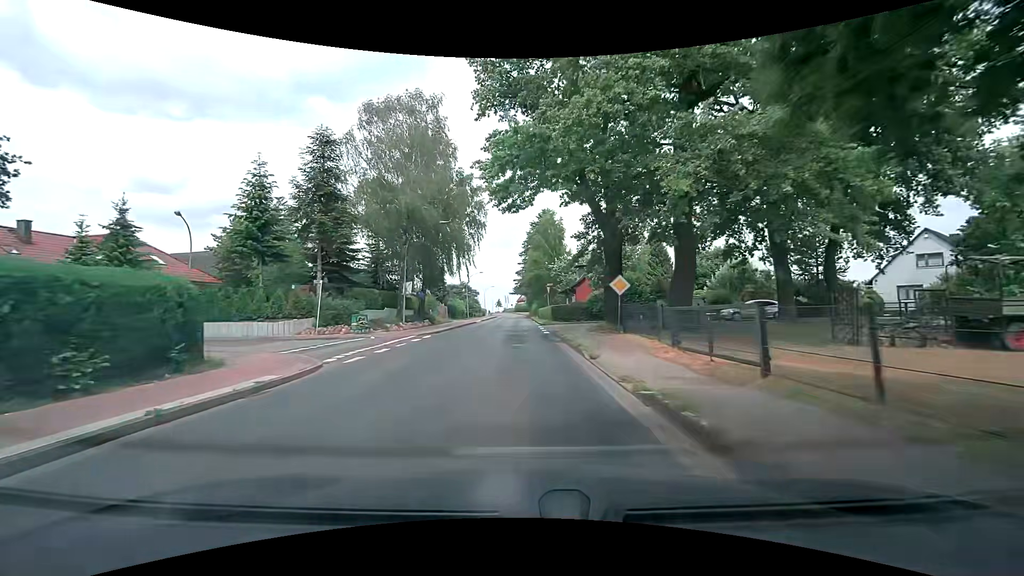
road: tertiary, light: Day
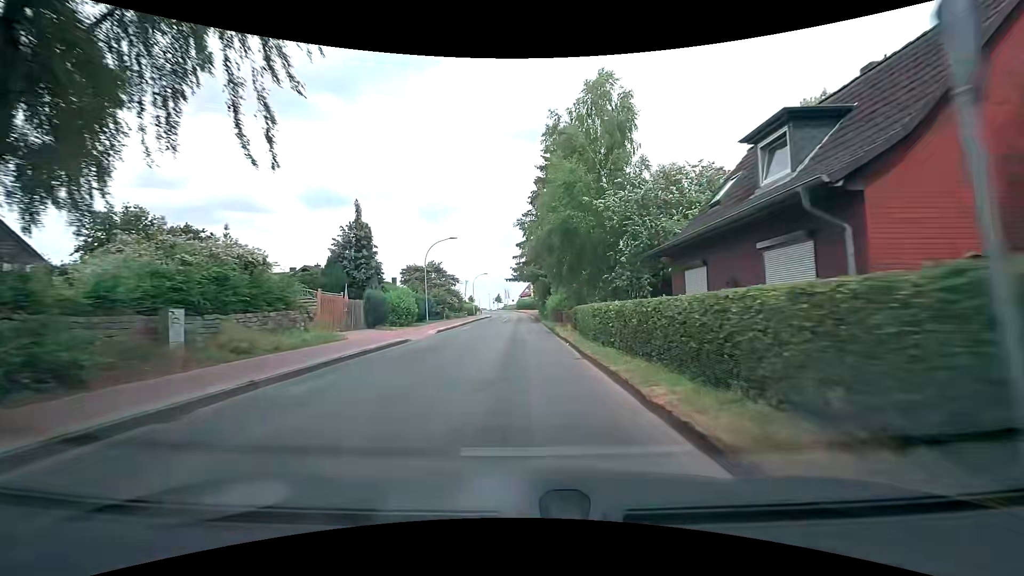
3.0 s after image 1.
(-0.5, +37.4) m; -1°
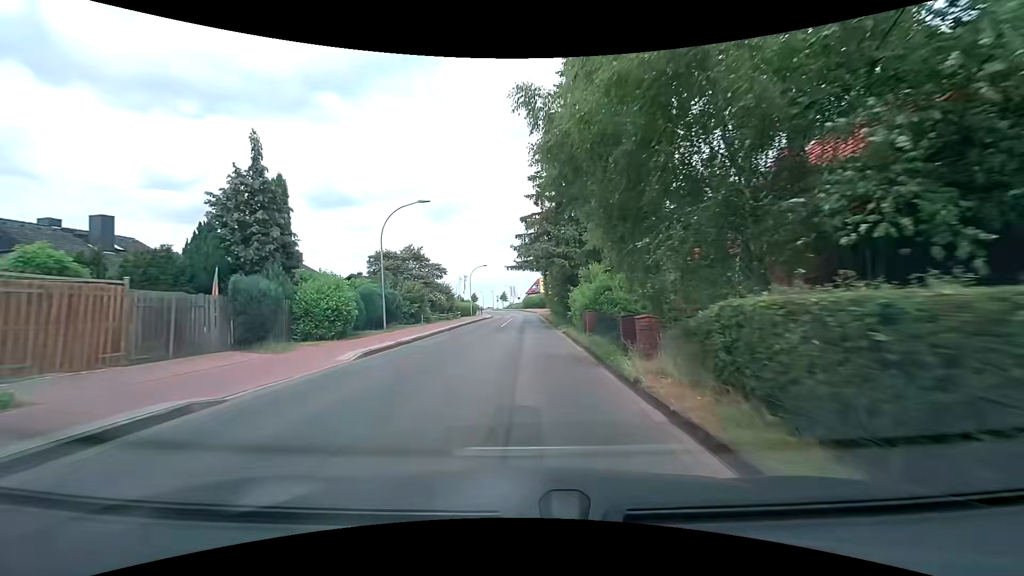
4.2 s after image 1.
(+0.1, +15.2) m; 0°
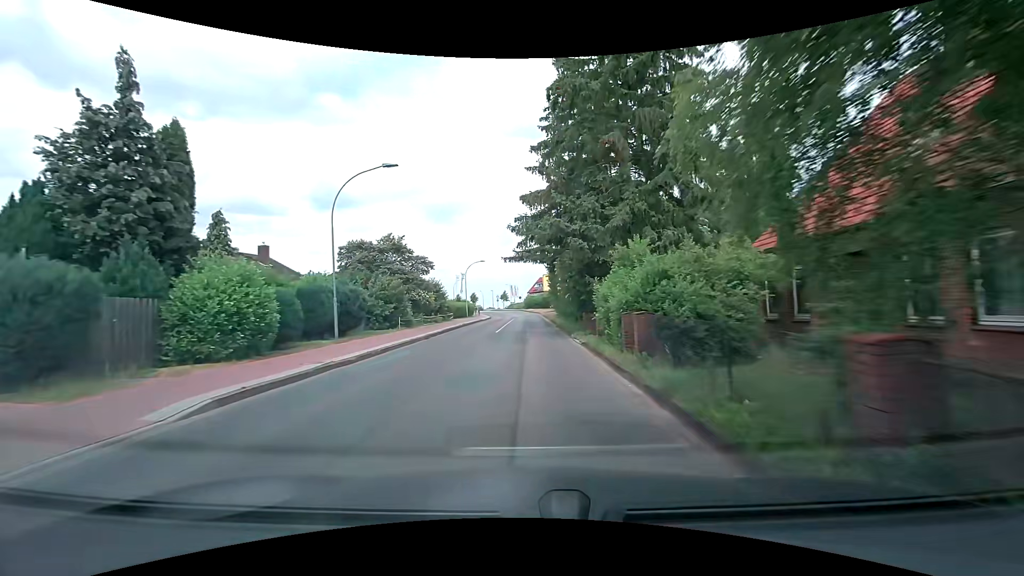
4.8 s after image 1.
(0.0, +7.6) m; 0°
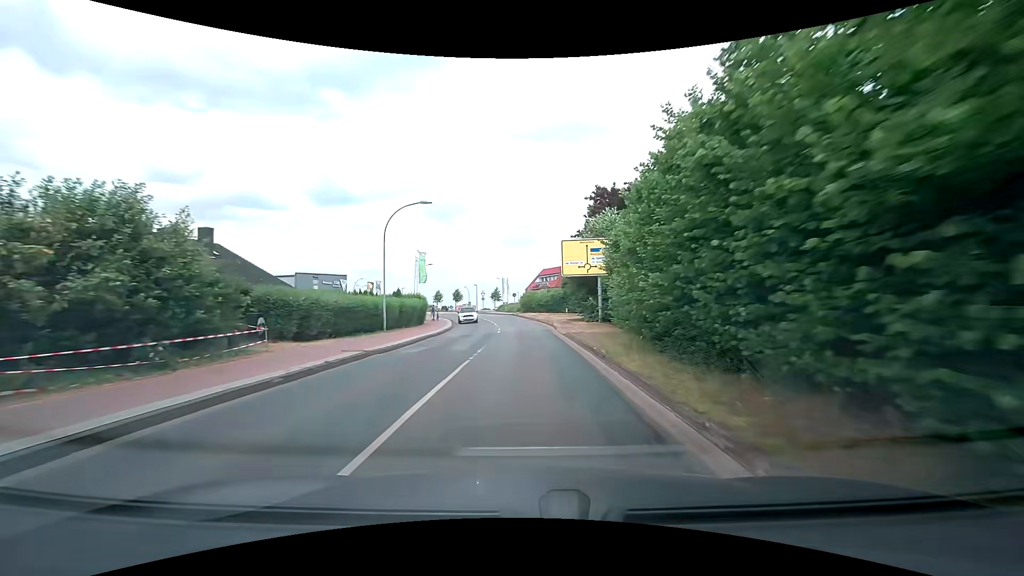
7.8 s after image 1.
(-0.1, +38.1) m; 0°
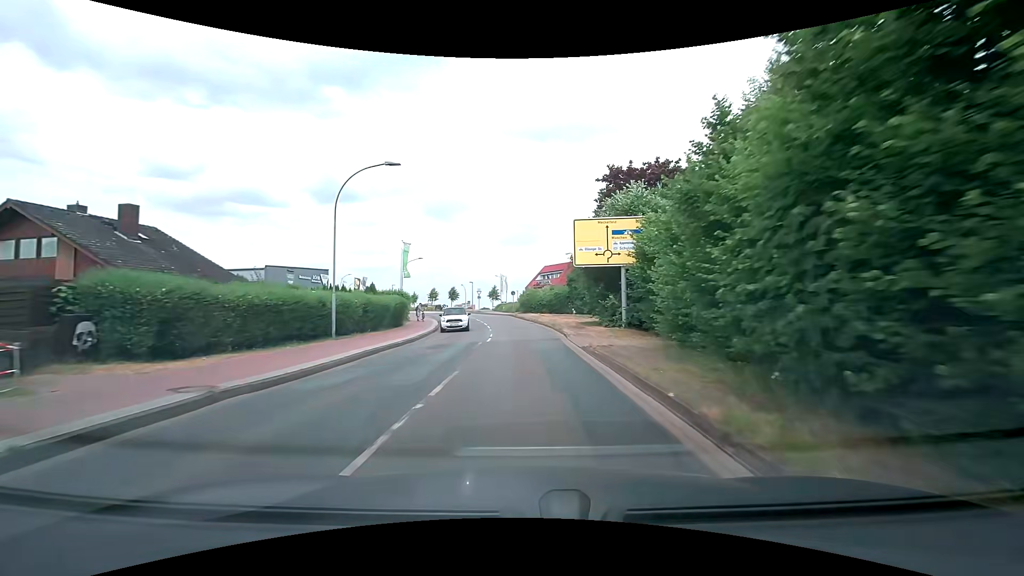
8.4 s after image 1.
(0.0, +7.6) m; 0°
(0, +10) (0, +20) (-1, +30) (-2, +40) (-3, +50) (-5, +60) (-7, +69) (-10, +79) (-12, +89) (-13, +99) m
